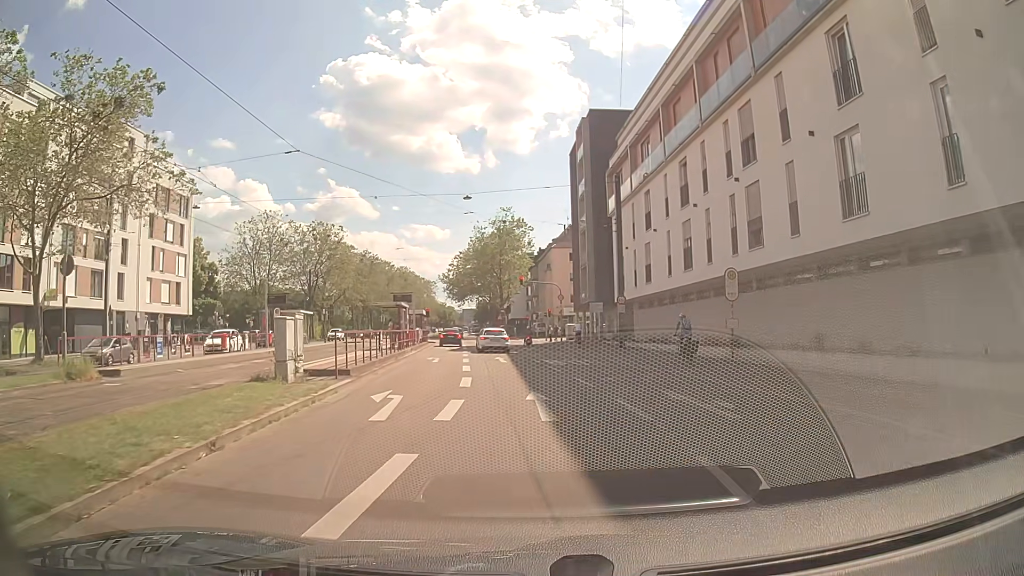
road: primary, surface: asphalt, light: Day
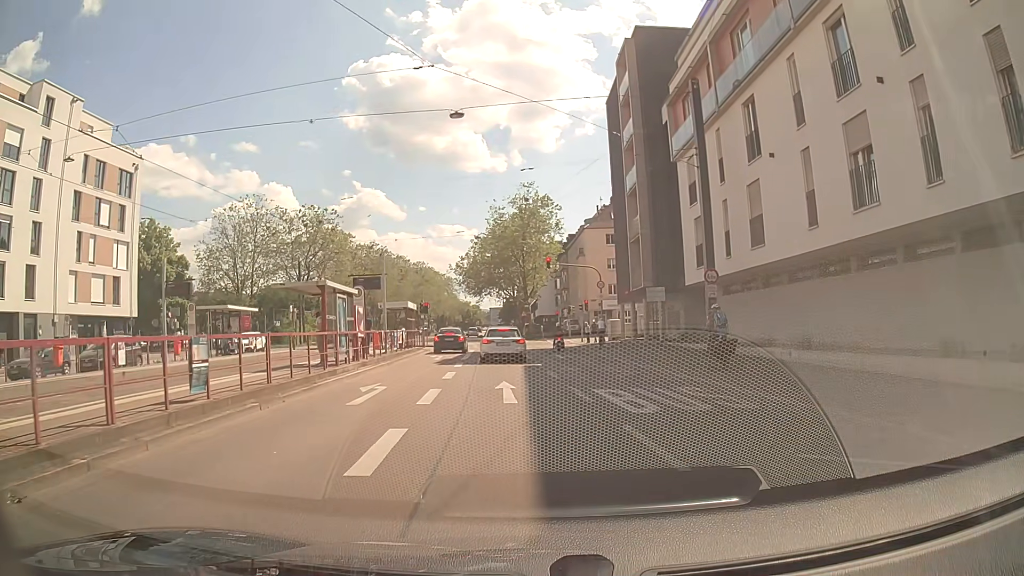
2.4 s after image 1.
(-0.3, +15.7) m; -2°
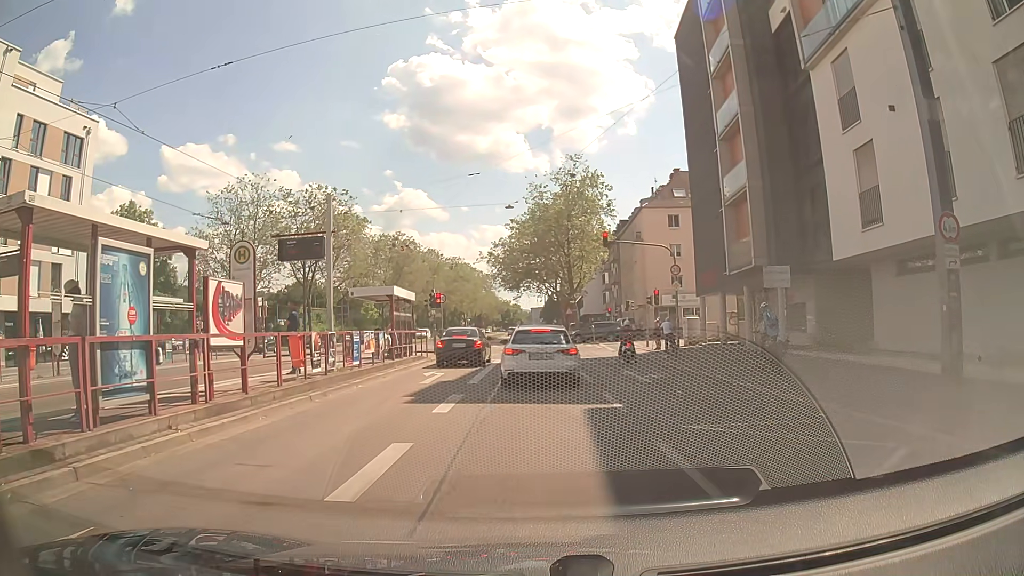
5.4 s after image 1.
(-0.5, +12.8) m; -5°
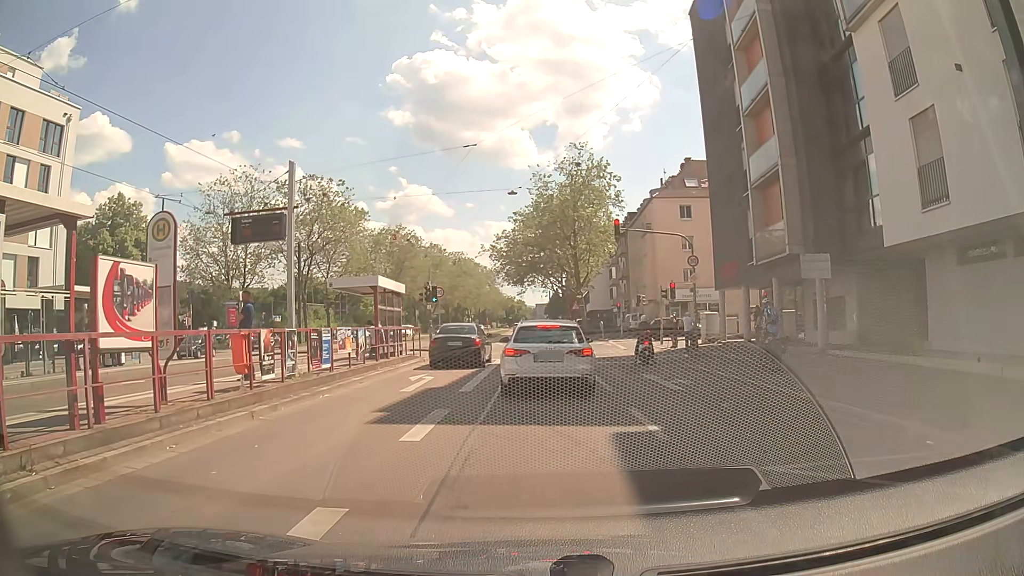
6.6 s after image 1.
(+0.1, +3.0) m; 0°
